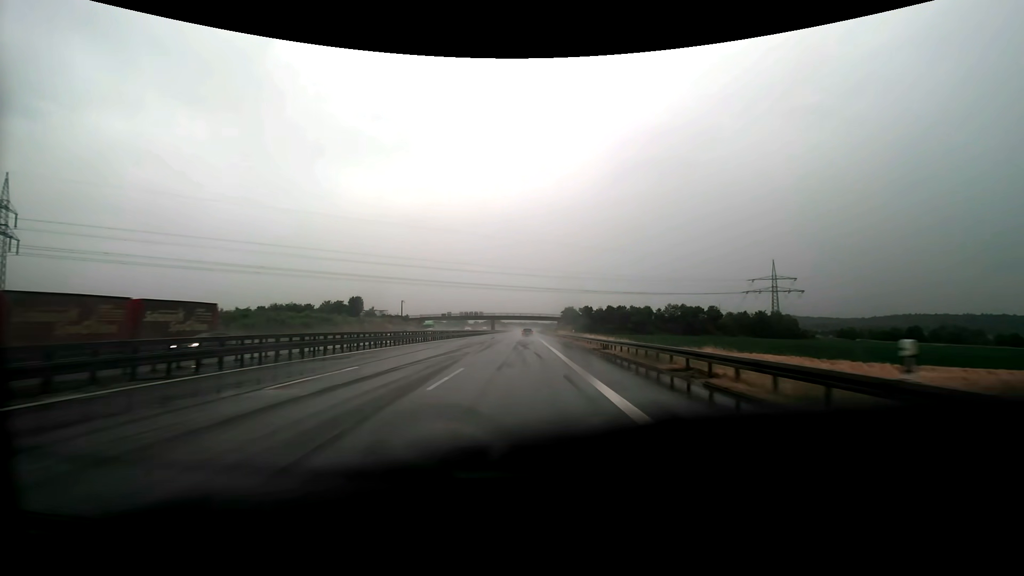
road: motorway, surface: asphalt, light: Day
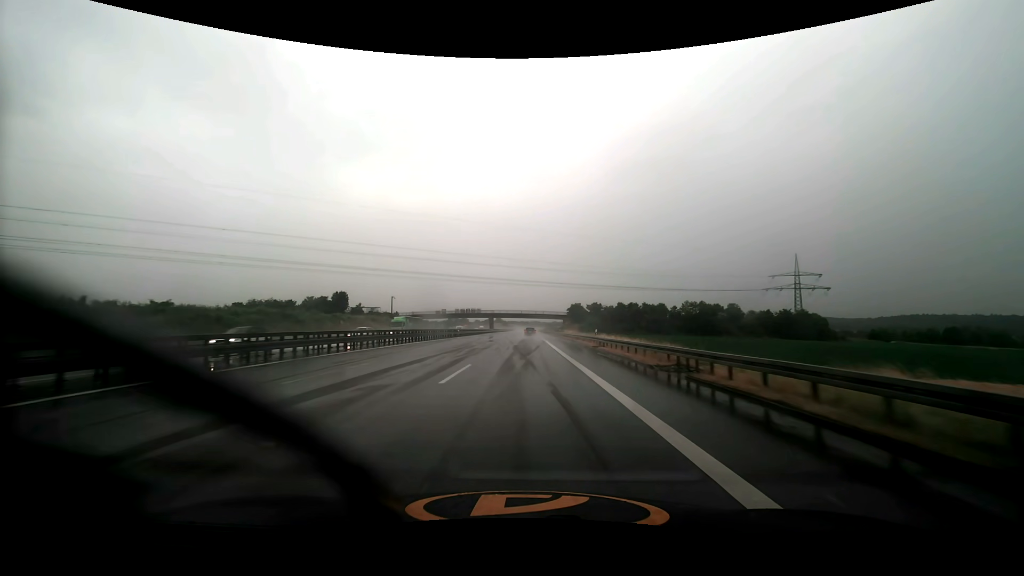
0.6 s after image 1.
(0.0, +17.3) m; 0°
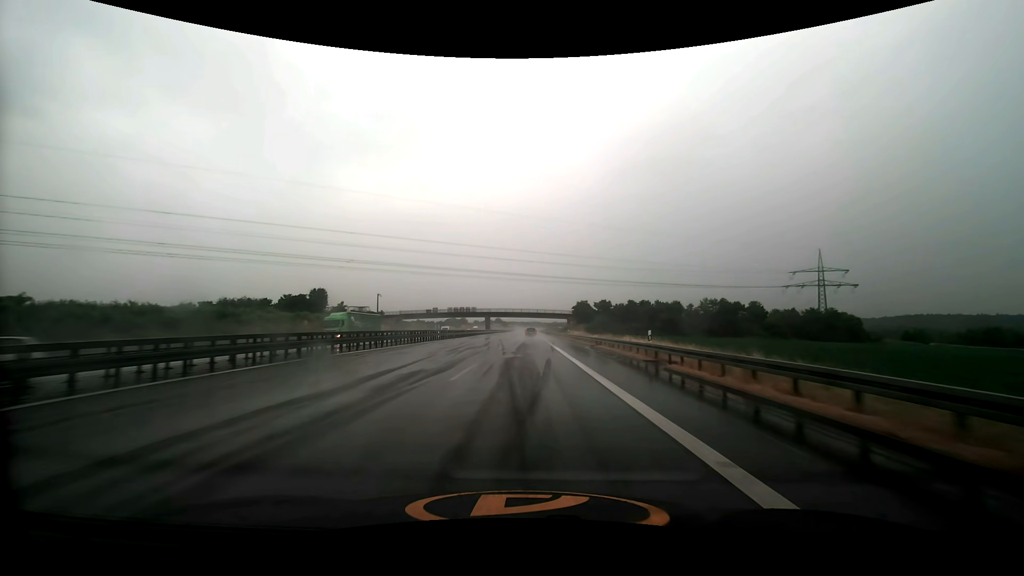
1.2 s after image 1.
(0.0, +17.2) m; 0°
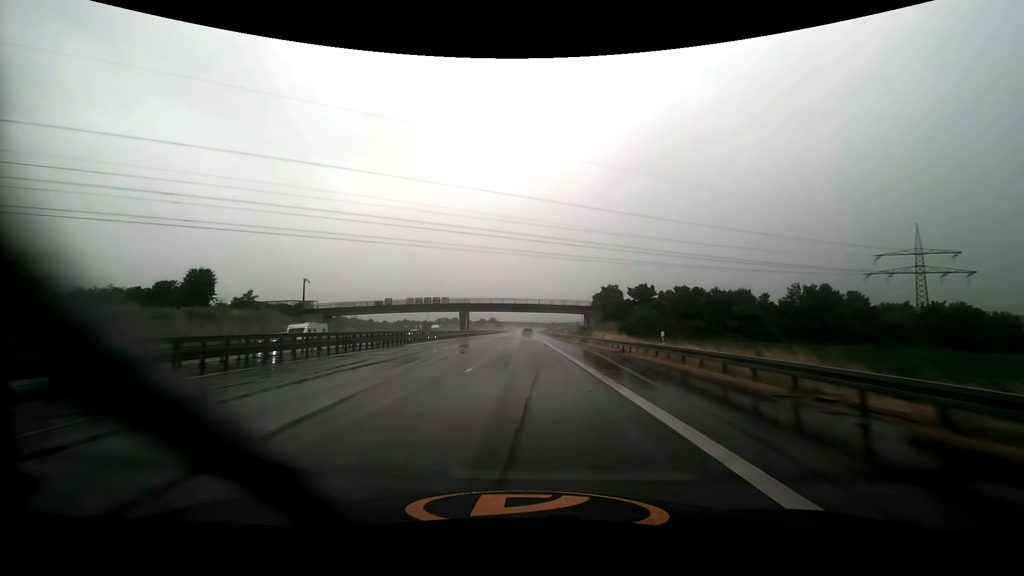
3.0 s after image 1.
(+0.1, +51.4) m; 0°
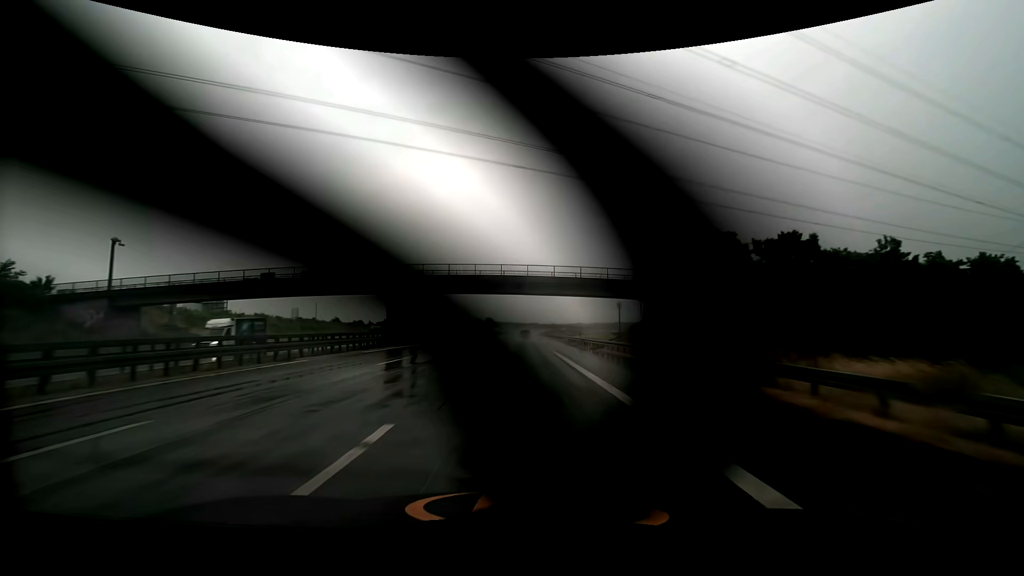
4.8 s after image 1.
(-0.1, +51.1) m; 0°
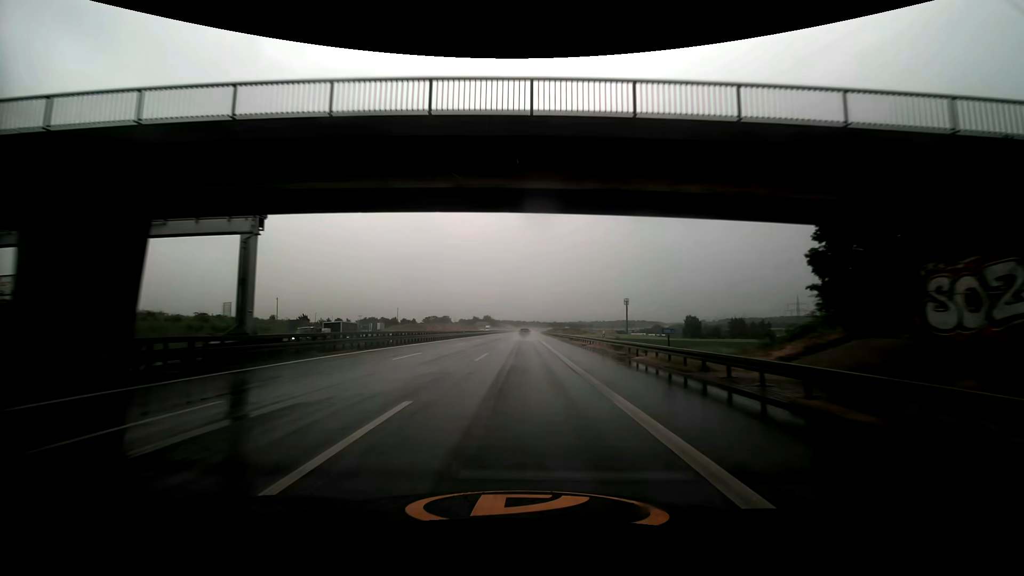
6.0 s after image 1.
(+0.1, +34.2) m; 0°
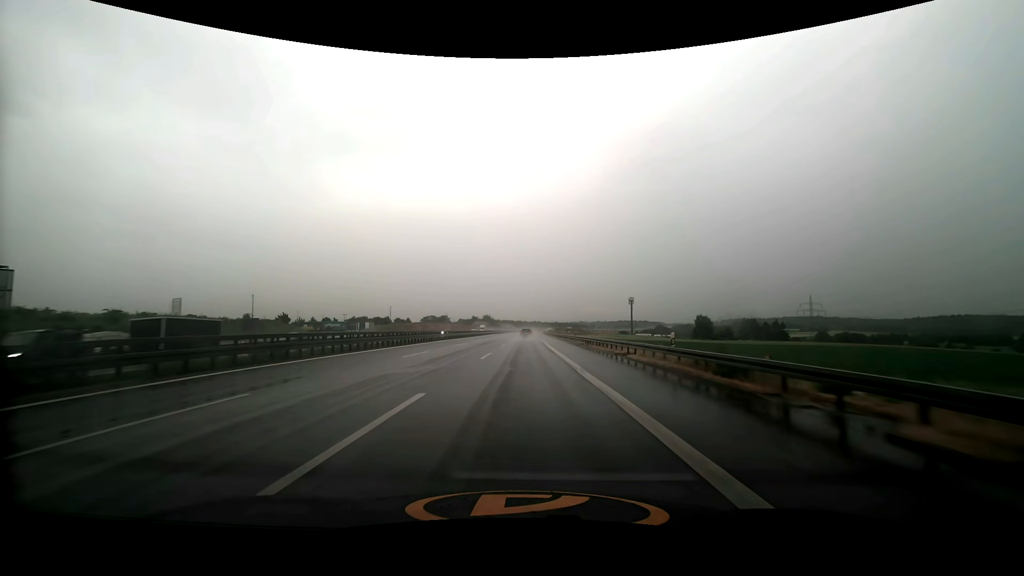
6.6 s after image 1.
(+0.1, +17.1) m; 0°
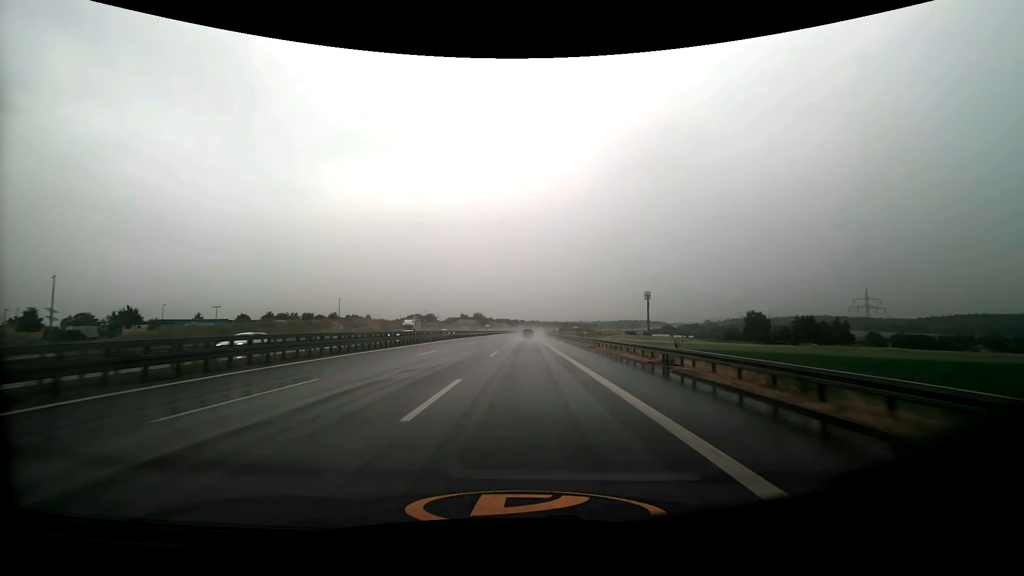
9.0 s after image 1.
(-0.3, +69.4) m; 0°
(0, +10) (0, +20) (0, +30) (0, +40) (0, +50) (0, +60) (0, +70) (+1, +80) (+1, +90) (+1, +100) m
